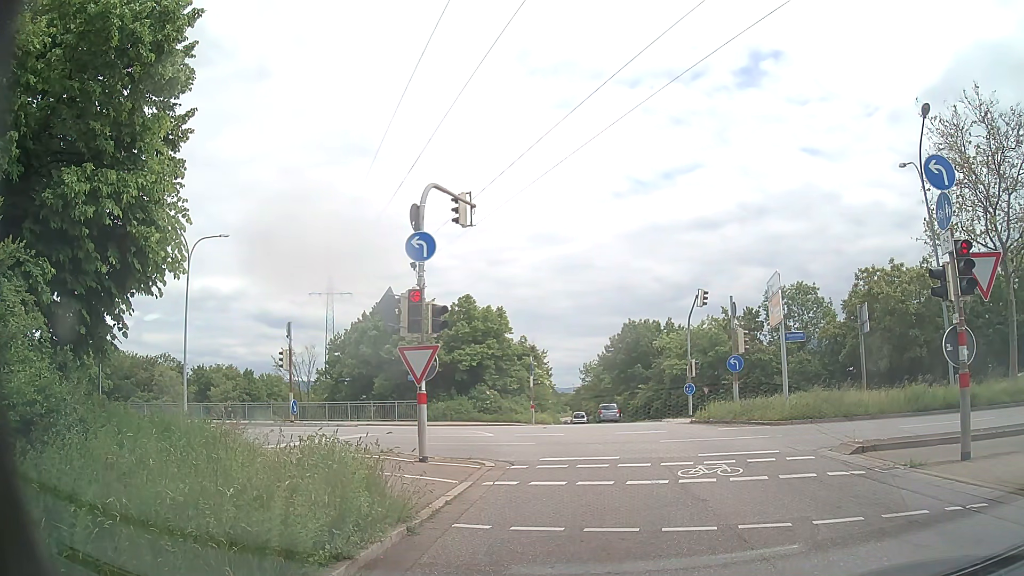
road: primary_link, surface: asphalt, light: Day
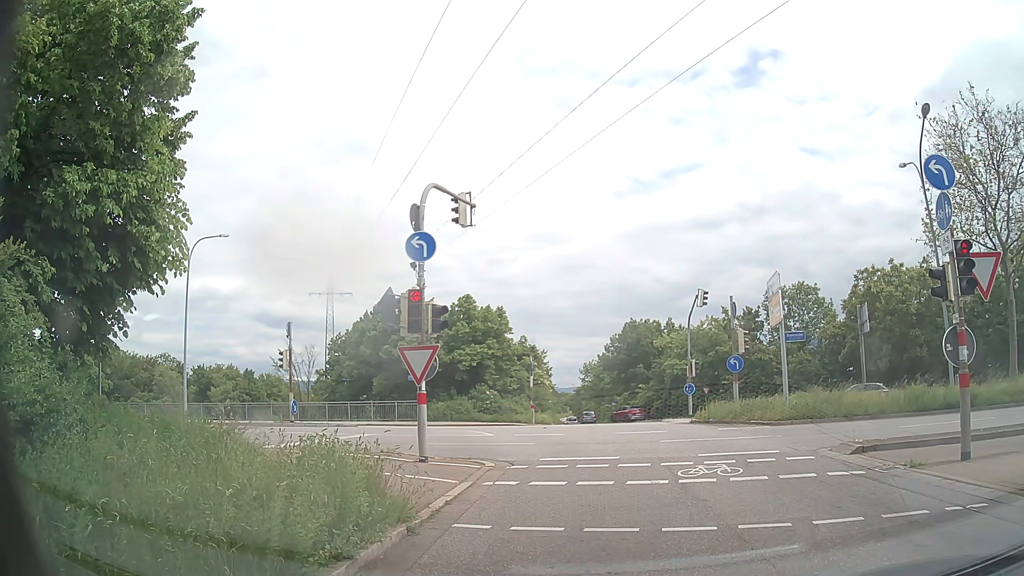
(0.0, 0.0) m; 0°
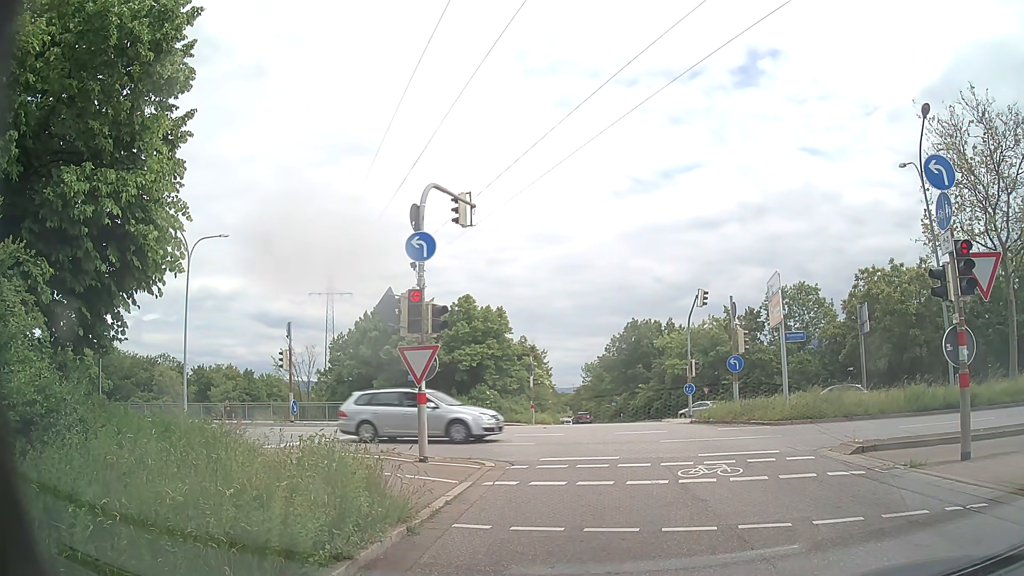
(0.0, 0.0) m; 0°
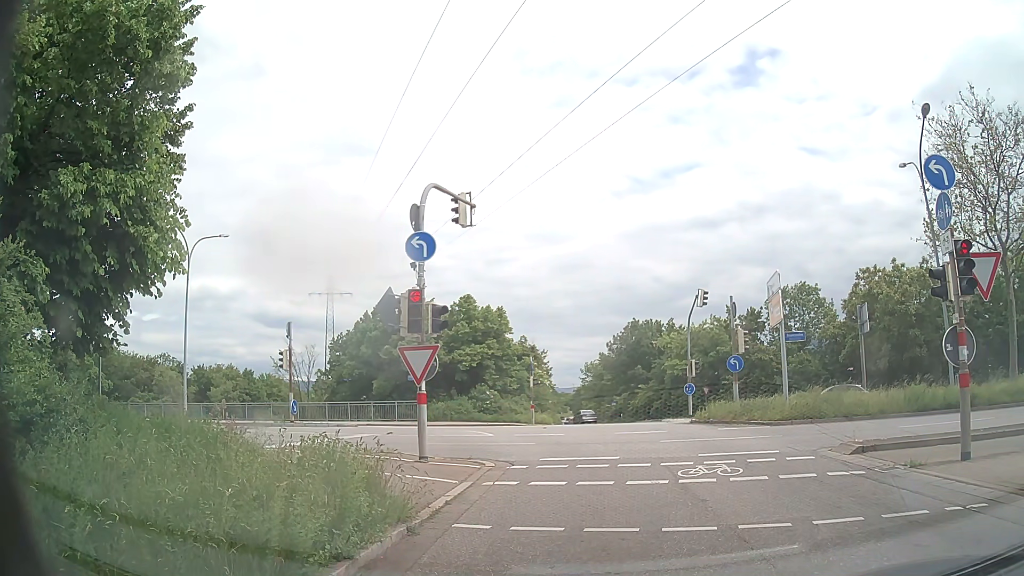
(0.0, 0.0) m; 0°
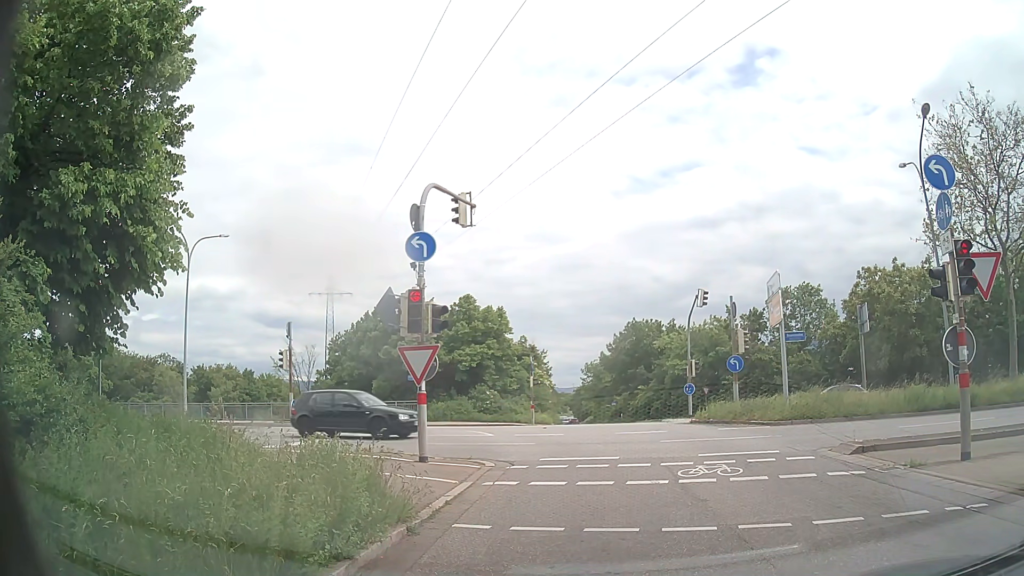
(0.0, 0.0) m; 0°
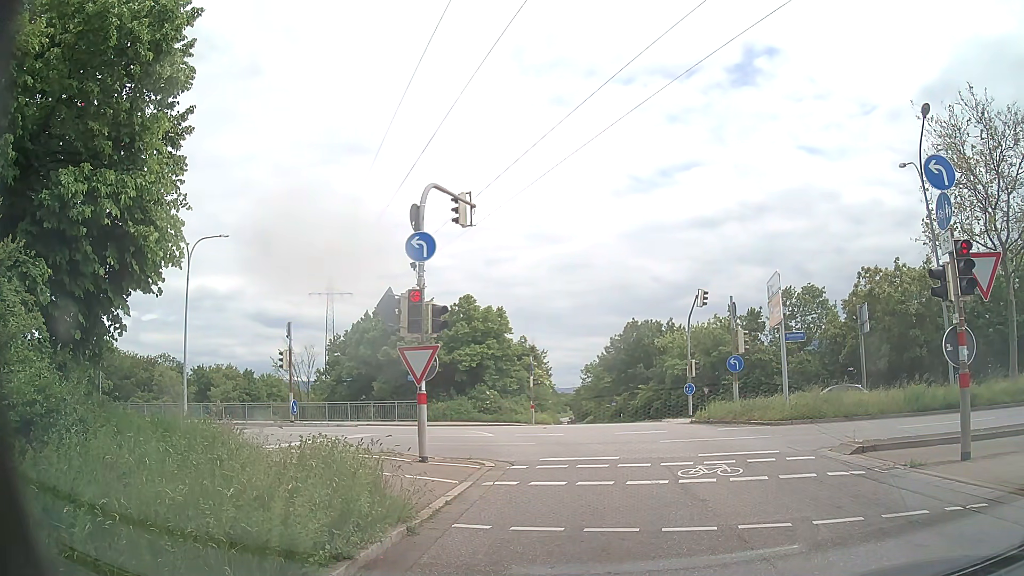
(0.0, 0.0) m; 0°
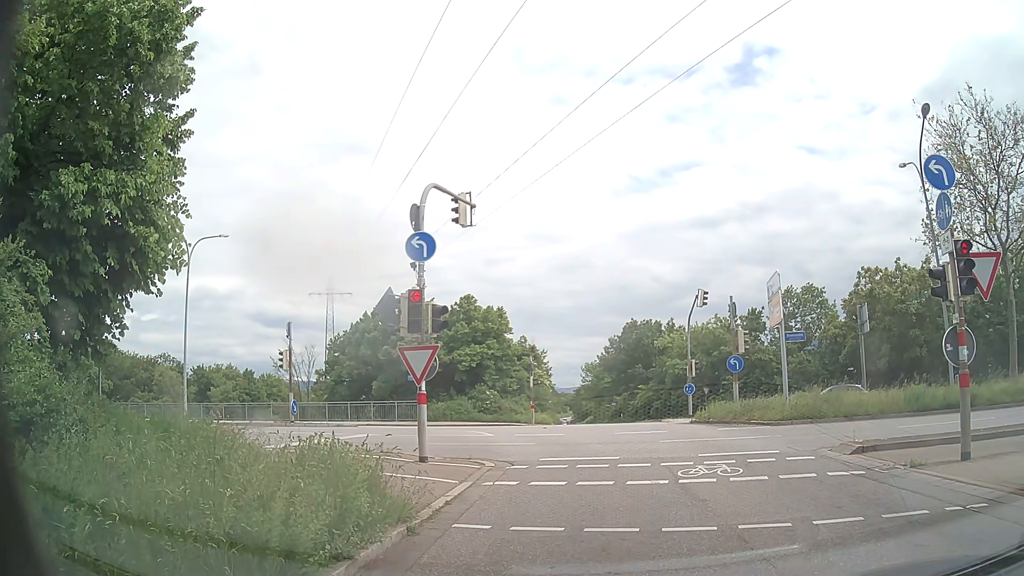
(0.0, 0.0) m; 0°
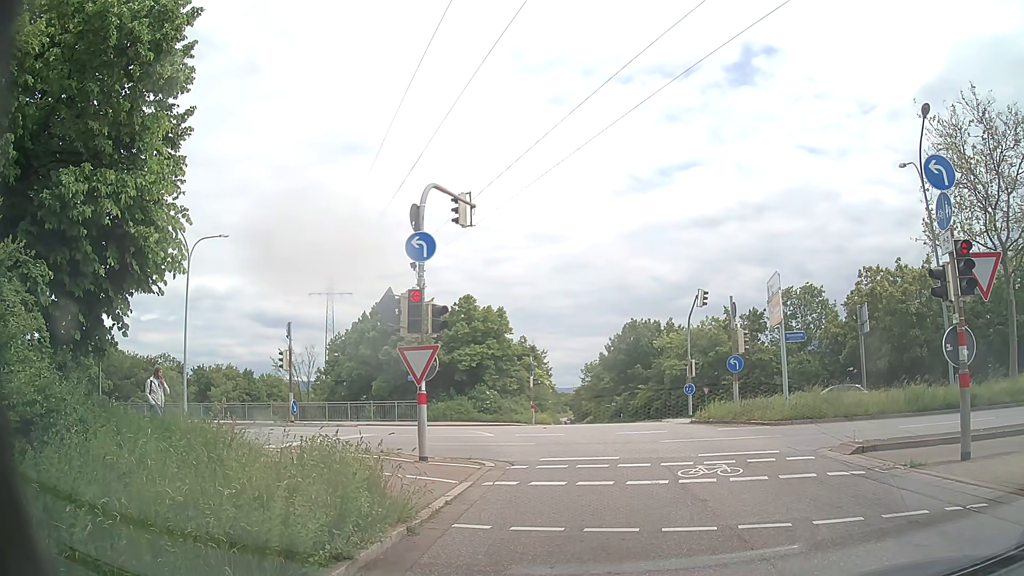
(0.0, 0.0) m; 0°
(0, +10) (-1, +20) (-5, +29) (-13, +34) (-23, +37) (-33, +38) (-43, +40) (-53, +41) (-63, +43) (-72, +45) m
